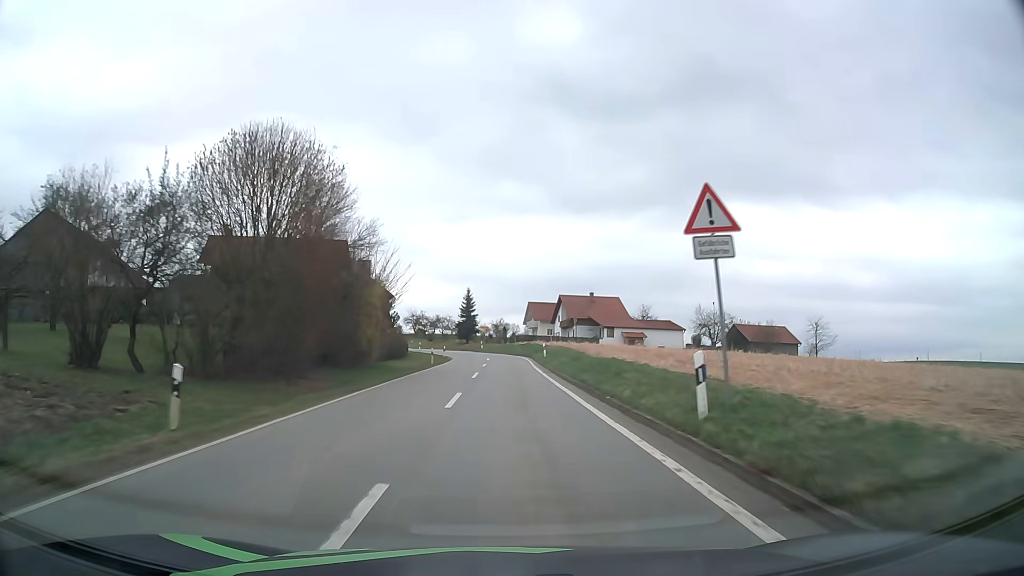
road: tertiary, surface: asphalt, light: Day
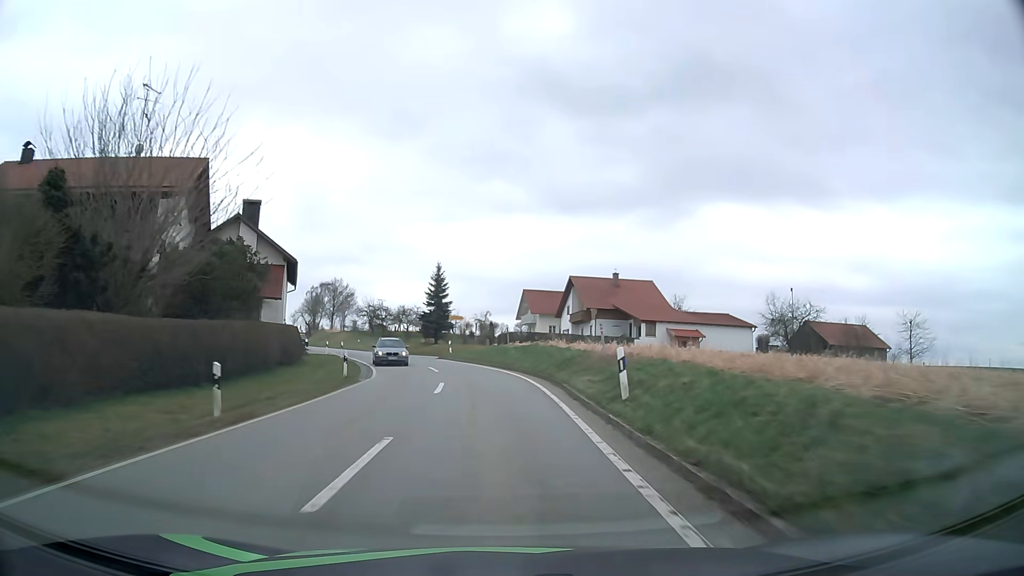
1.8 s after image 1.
(+0.2, +32.2) m; +1°
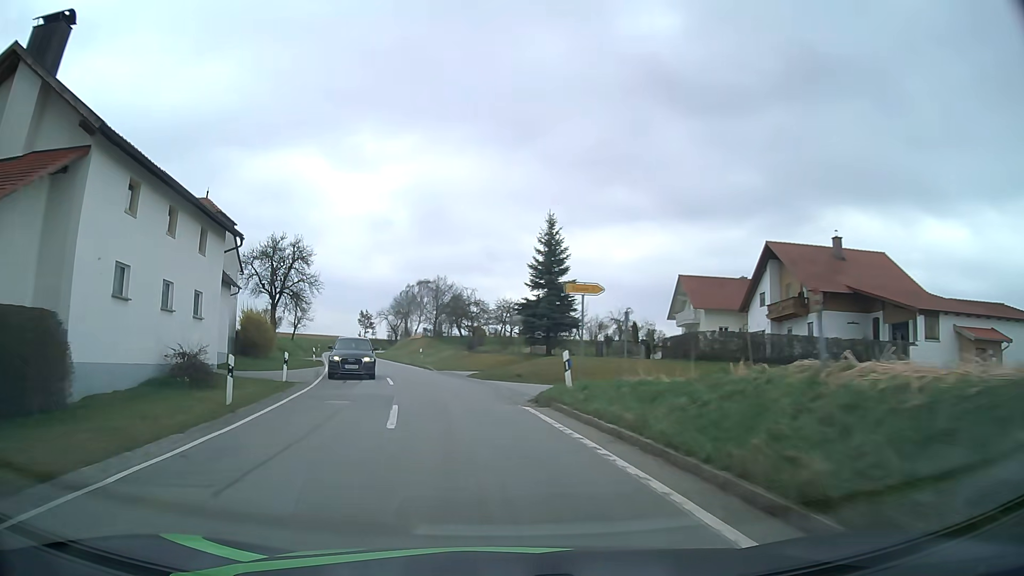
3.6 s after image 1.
(-1.7, +30.2) m; -10°
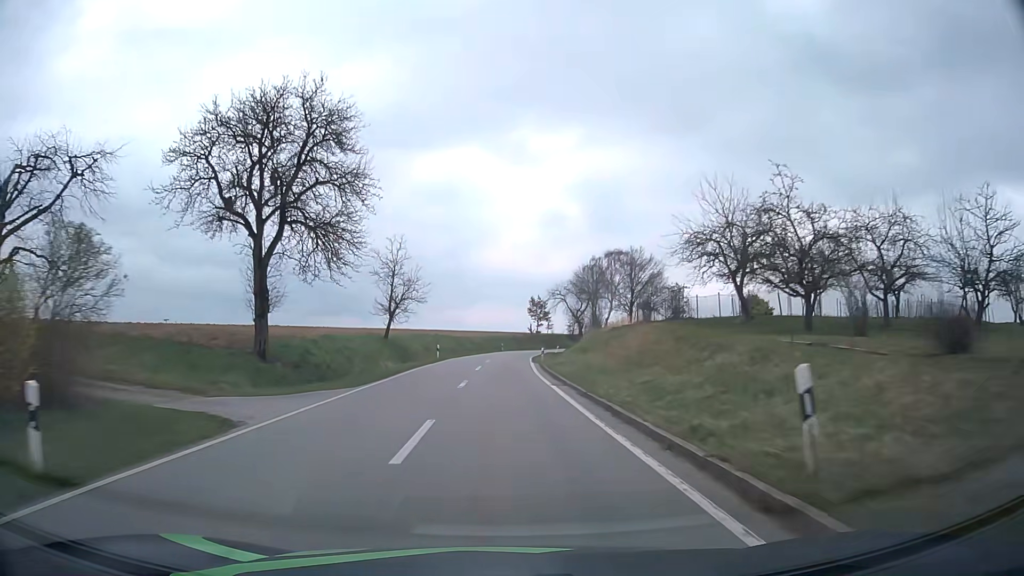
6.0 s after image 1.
(-6.8, +39.0) m; -16°
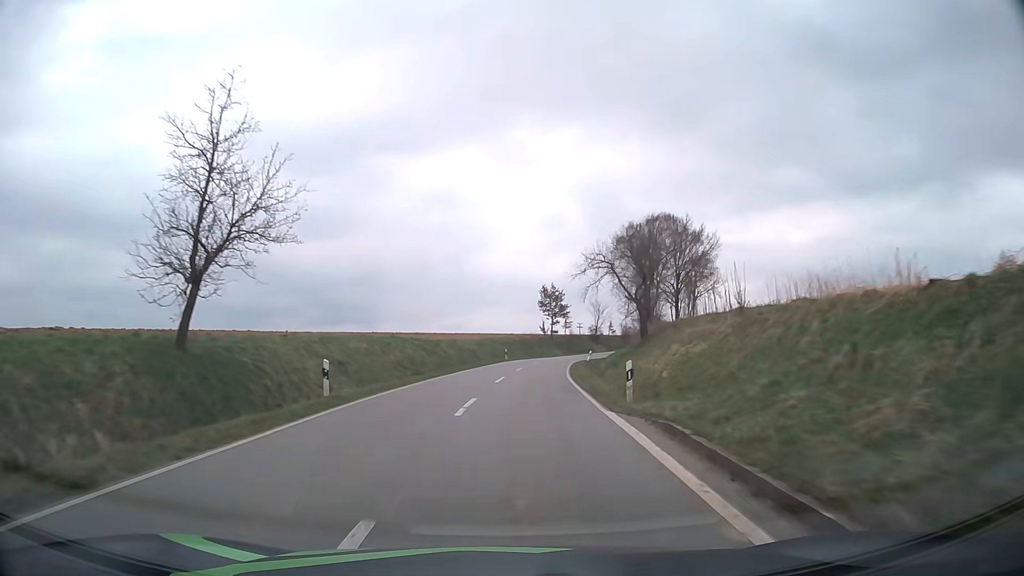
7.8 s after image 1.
(-0.4, +30.6) m; -1°
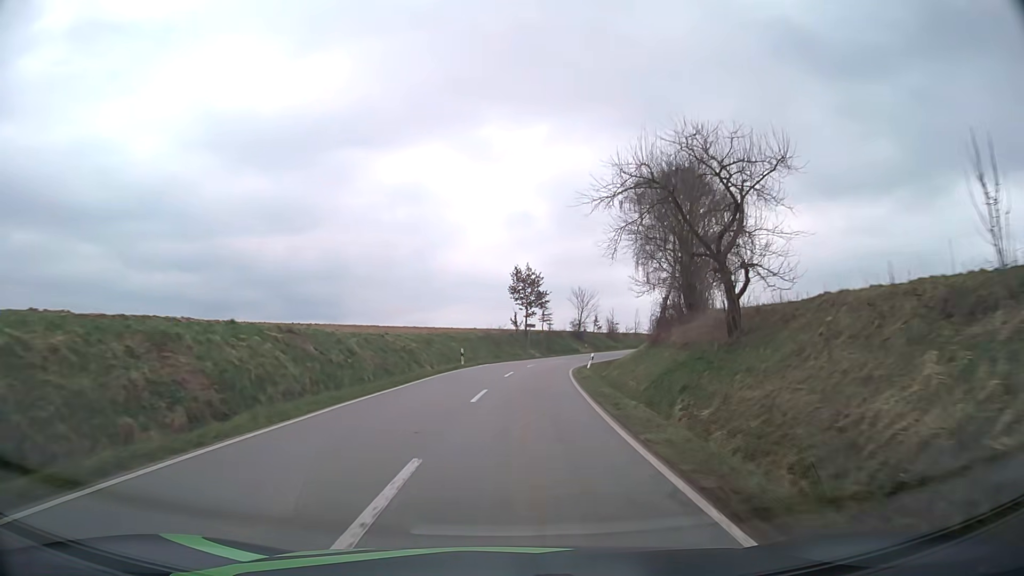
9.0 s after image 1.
(+0.5, +20.8) m; +3°
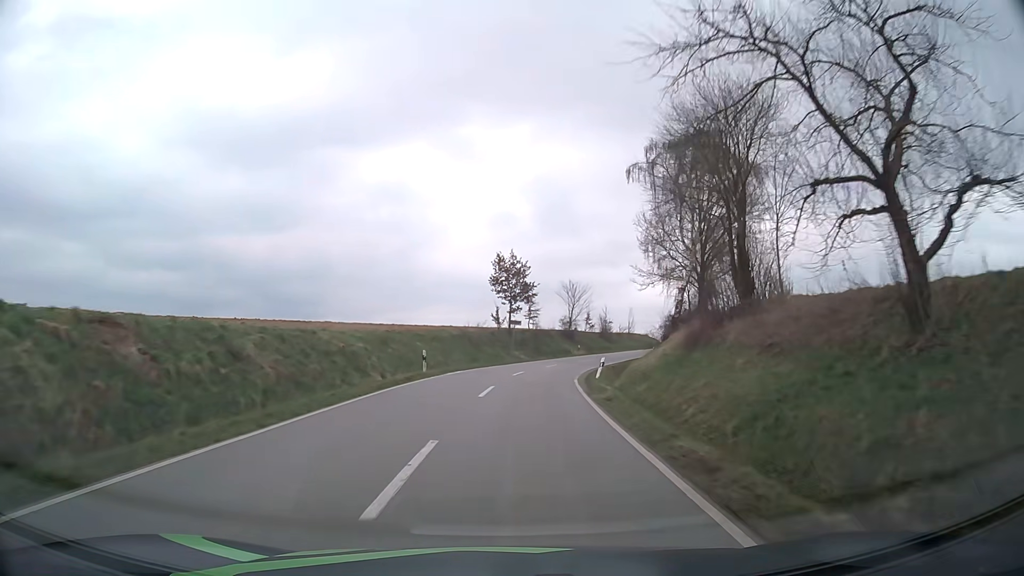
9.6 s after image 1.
(+0.1, +10.5) m; +1°
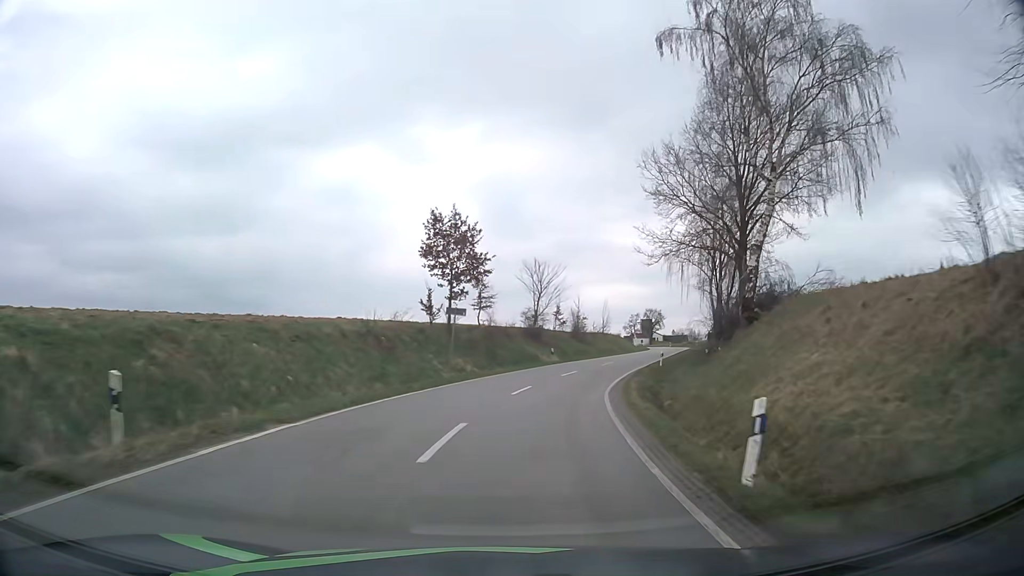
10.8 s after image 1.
(+0.7, +20.8) m; +4°
(0, +10) (+1, +20) (+3, +30) (+6, +39) (+9, +49) (+12, +58) (+16, +68) (+19, +77) (+22, +87) (+25, +96) m
